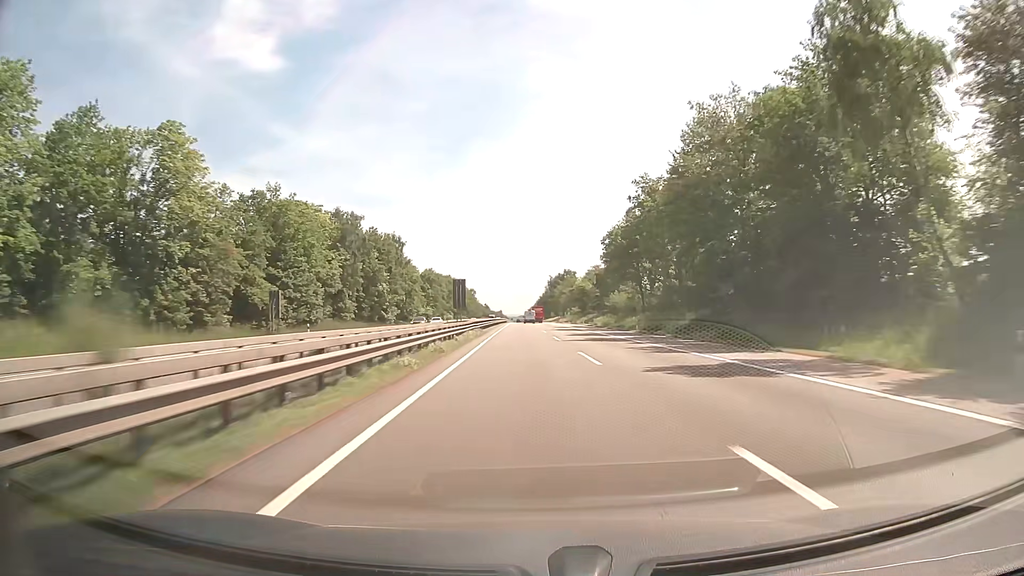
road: motorway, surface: asphalt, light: Day
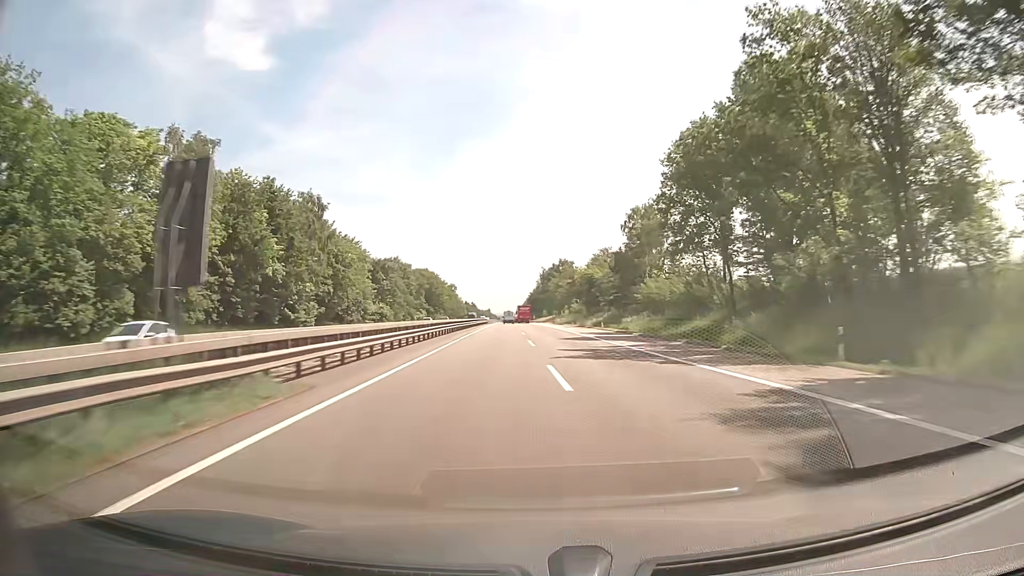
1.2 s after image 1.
(+0.4, +41.4) m; +1°
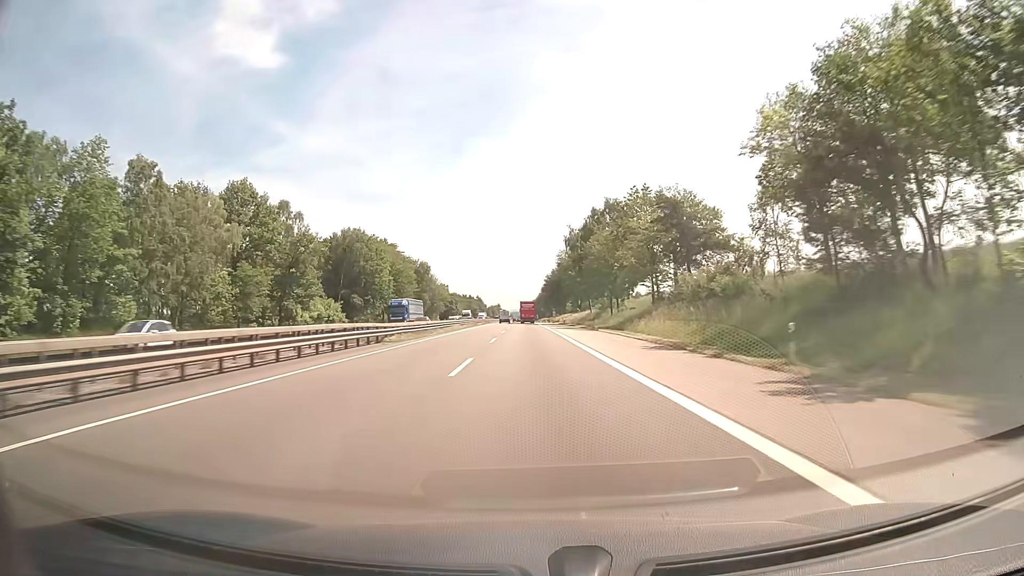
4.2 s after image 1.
(-0.7, +103.4) m; -1°
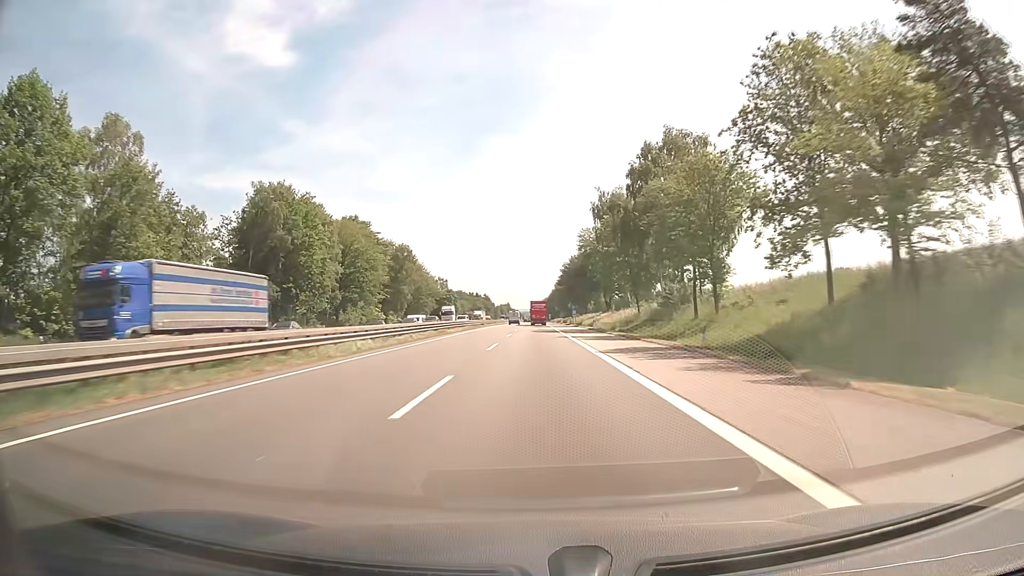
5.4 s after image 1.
(-0.2, +41.4) m; -1°
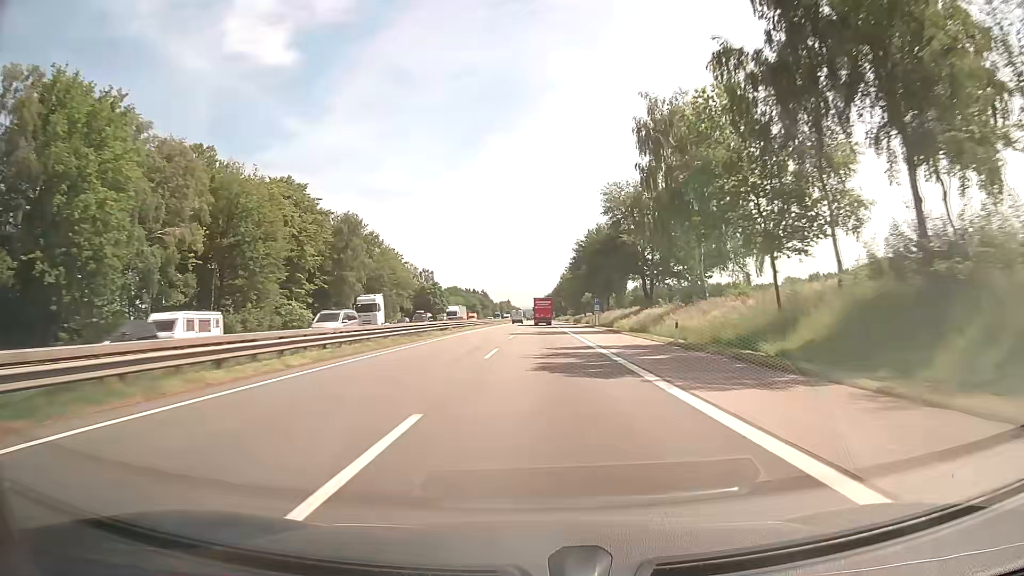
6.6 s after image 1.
(0.0, +41.3) m; 0°
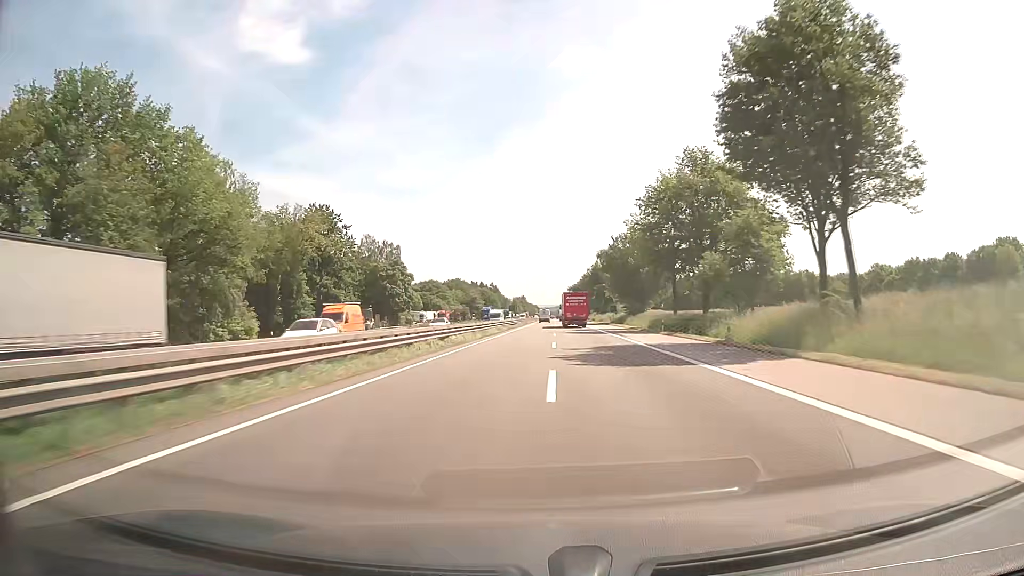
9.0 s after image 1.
(-1.1, +80.5) m; -2°
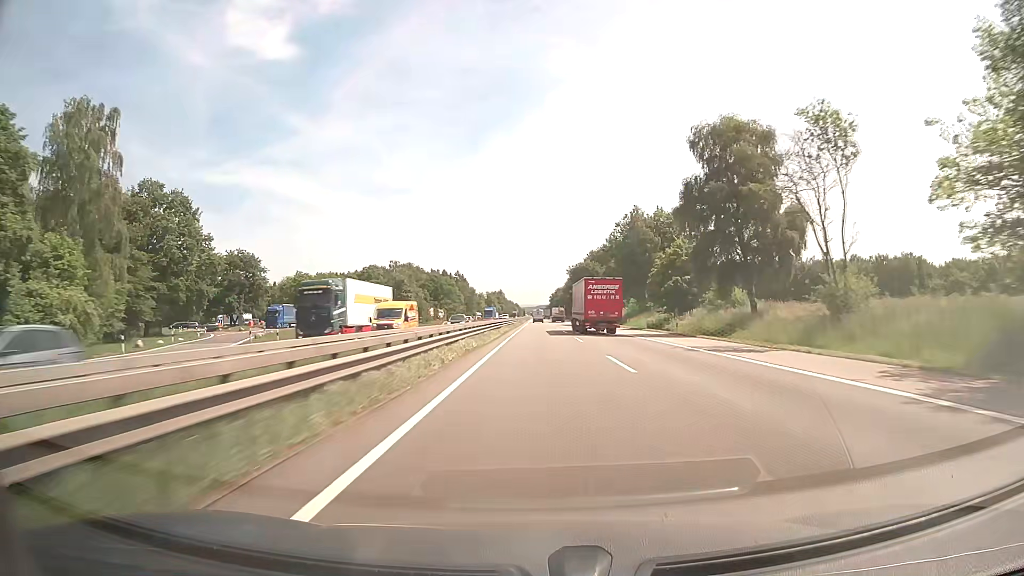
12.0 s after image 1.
(+0.9, +101.2) m; +1°
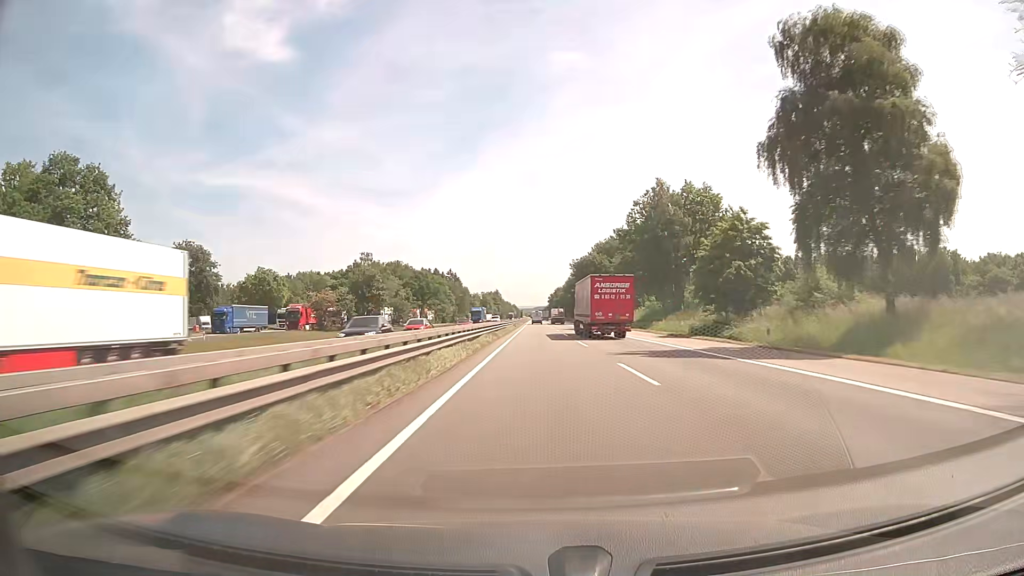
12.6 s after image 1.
(+0.1, +20.5) m; 0°
(0, +10) (0, +20) (0, +30) (0, +40) (0, +50) (0, +60) (0, +70) (0, +80) (0, +90) (0, +100) m
